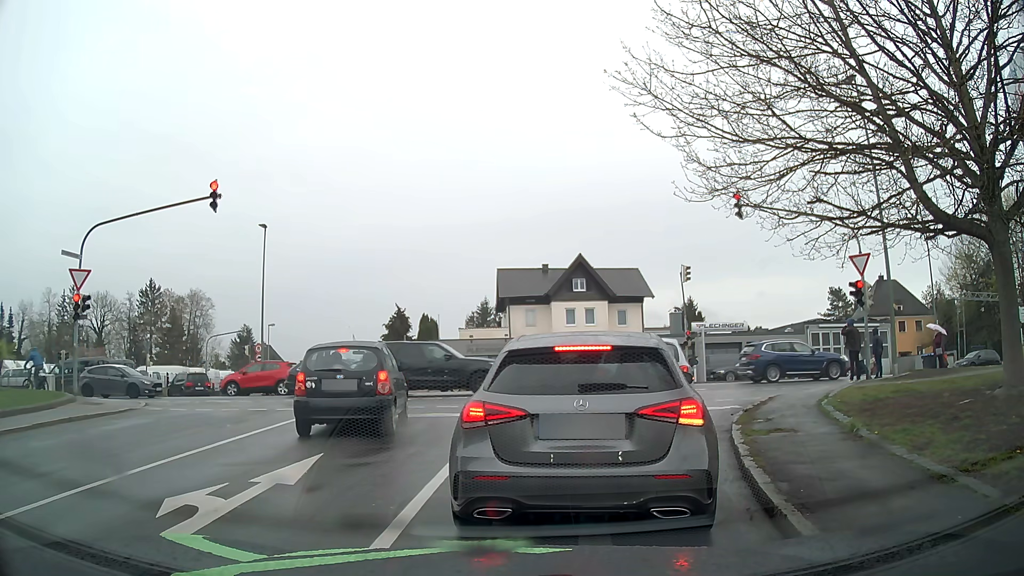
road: residential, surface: asphalt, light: Day
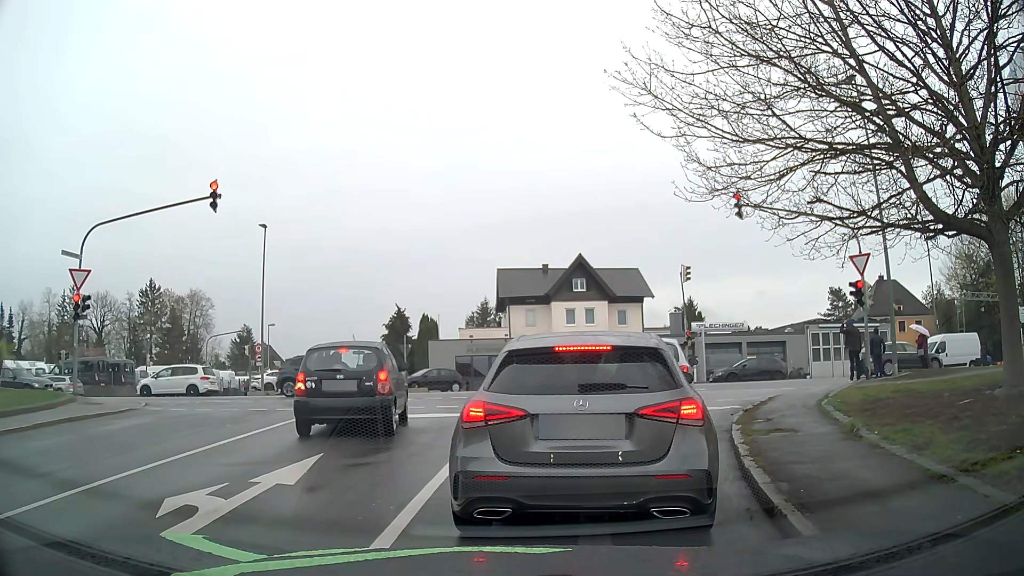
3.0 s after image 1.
(0.0, 0.0) m; 0°
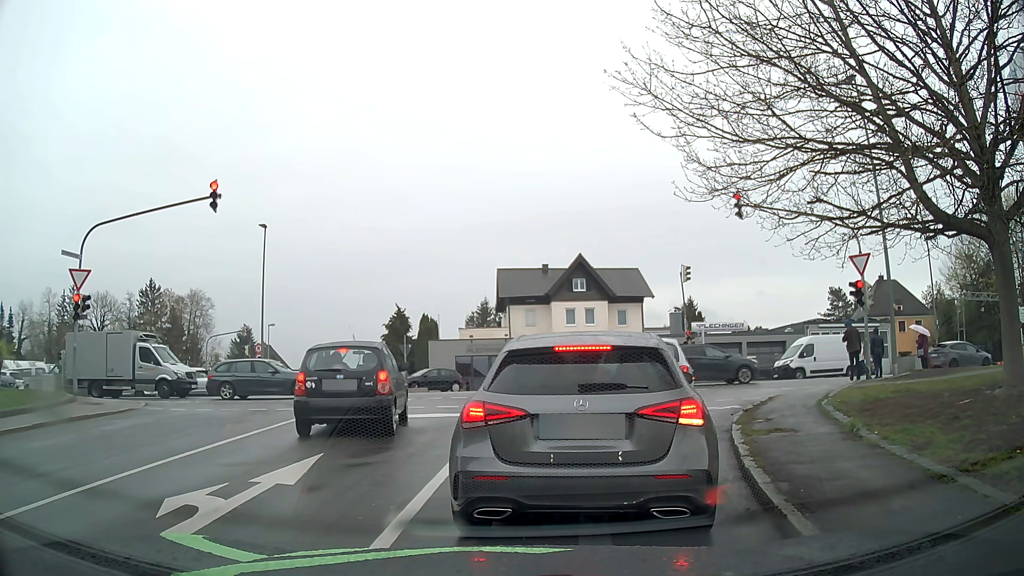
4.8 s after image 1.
(0.0, 0.0) m; 0°
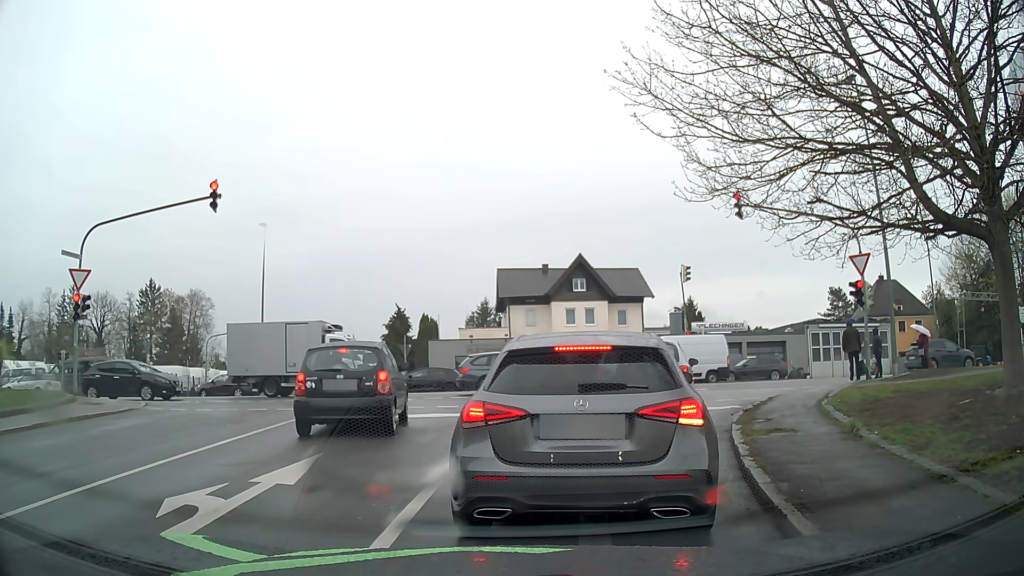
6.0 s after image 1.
(0.0, 0.0) m; 0°
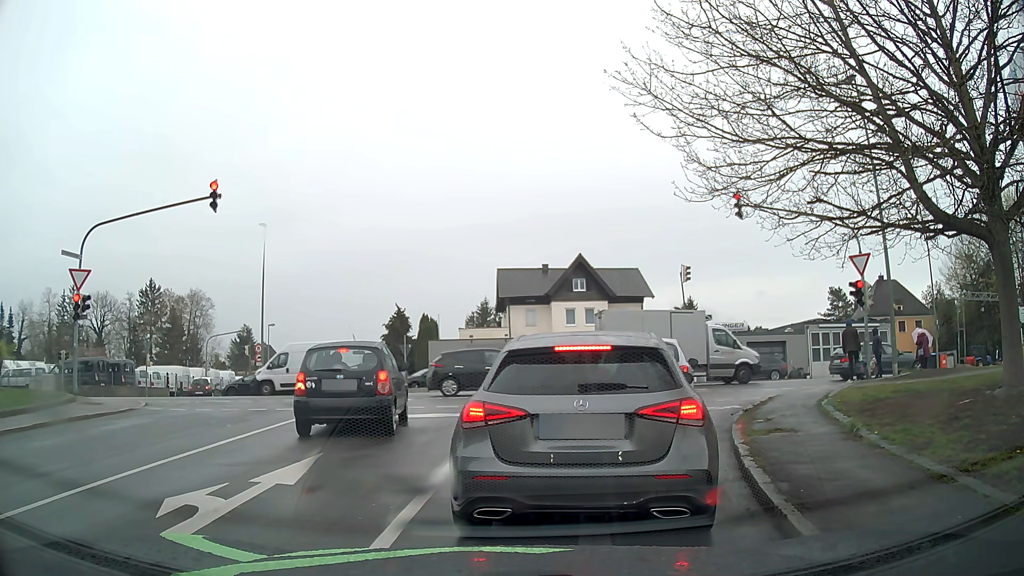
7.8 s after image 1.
(0.0, 0.0) m; 0°
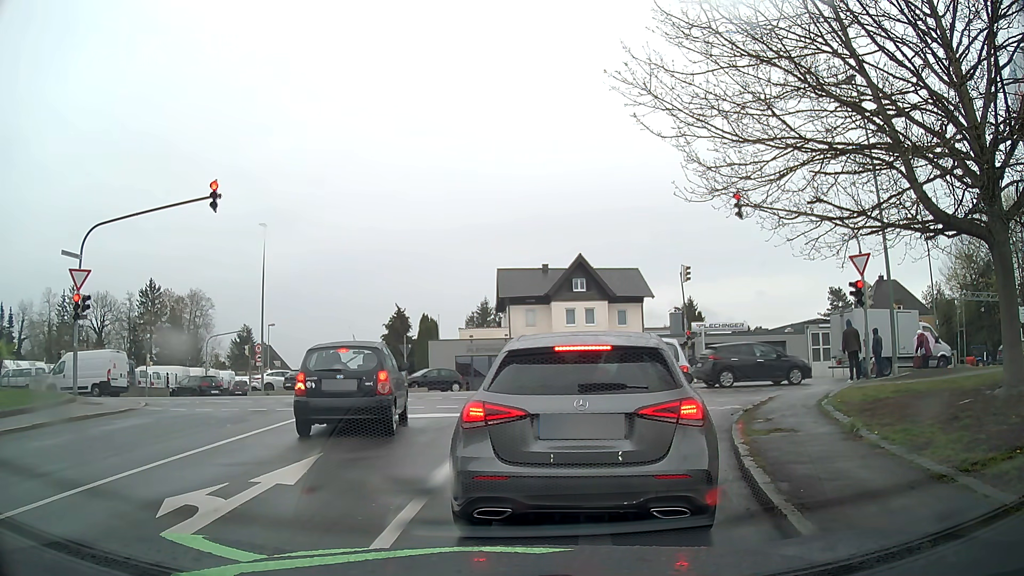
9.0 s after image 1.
(0.0, 0.0) m; 0°
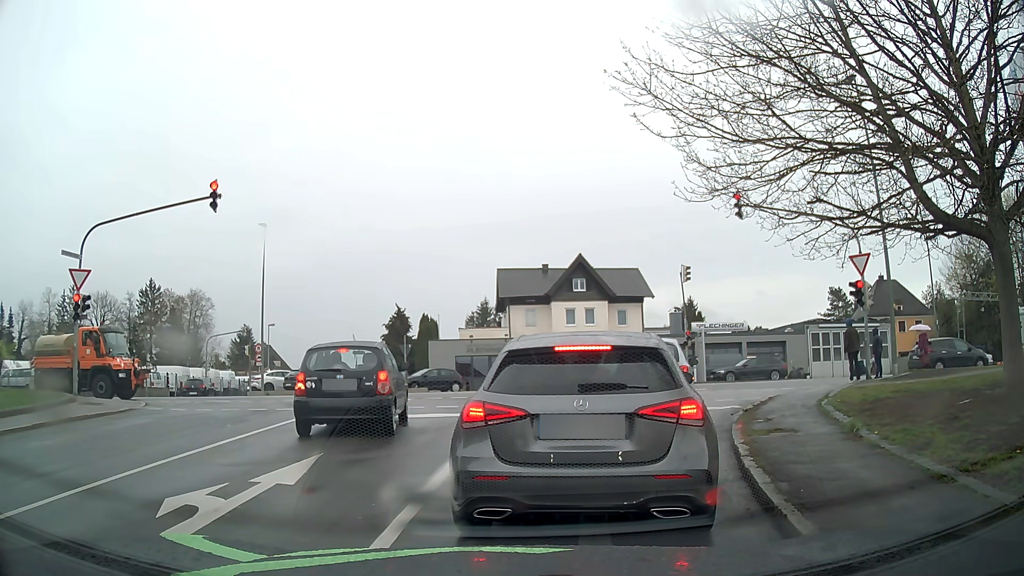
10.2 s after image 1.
(0.0, 0.0) m; 0°
